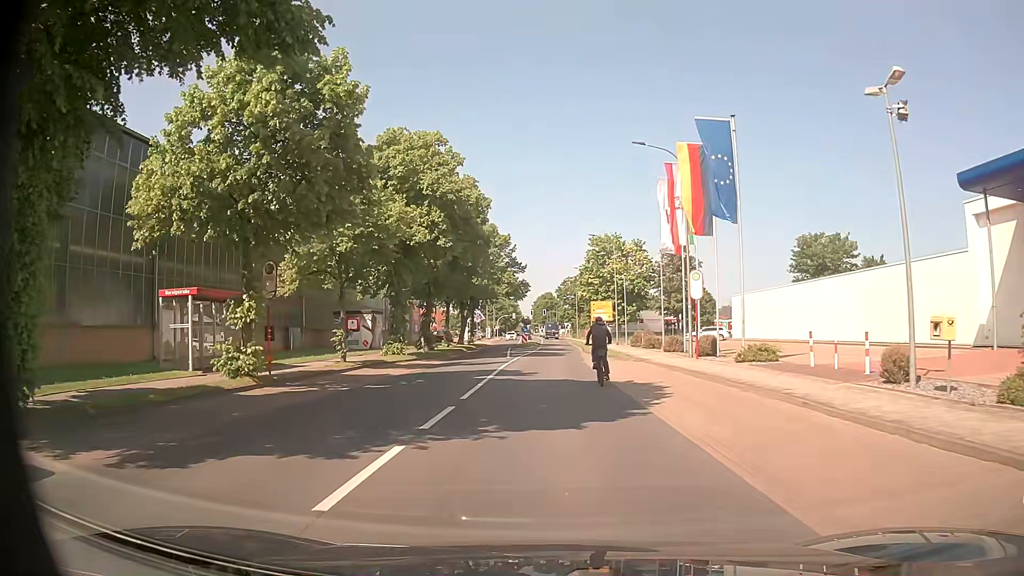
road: tertiary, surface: asphalt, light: Day
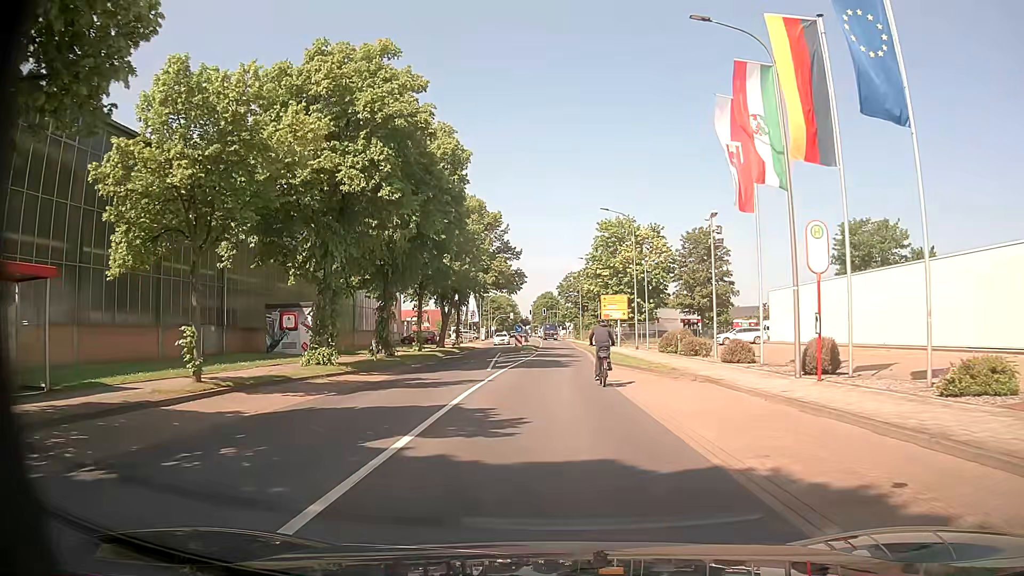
(+0.1, +12.8) m; +1°
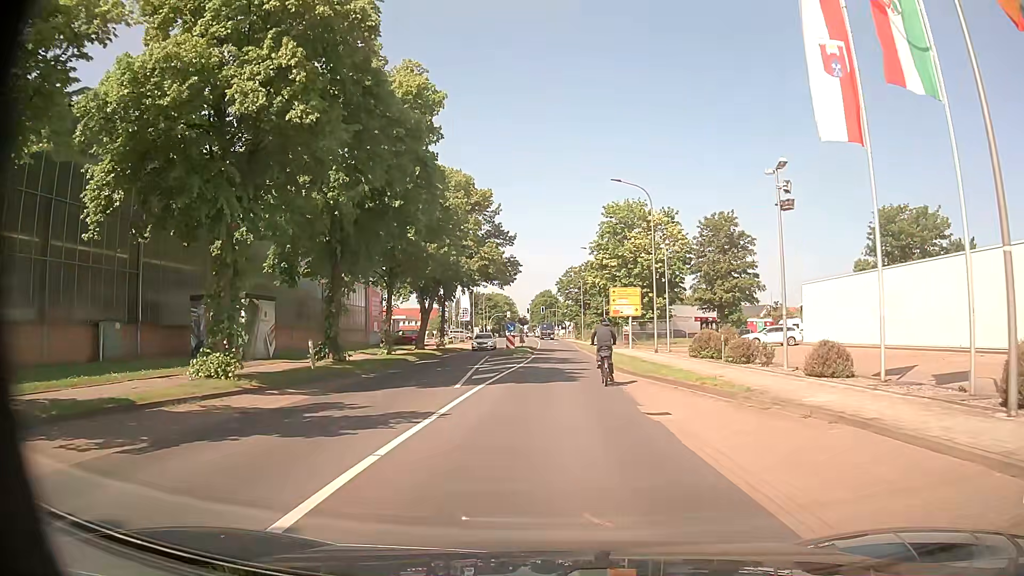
(0.0, +8.7) m; 0°
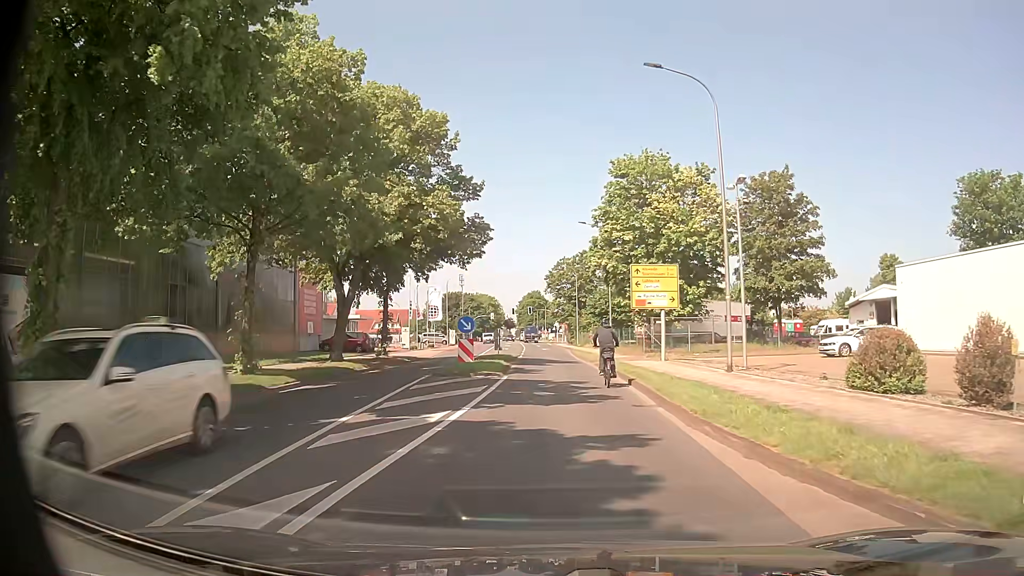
(+0.2, +17.0) m; +1°
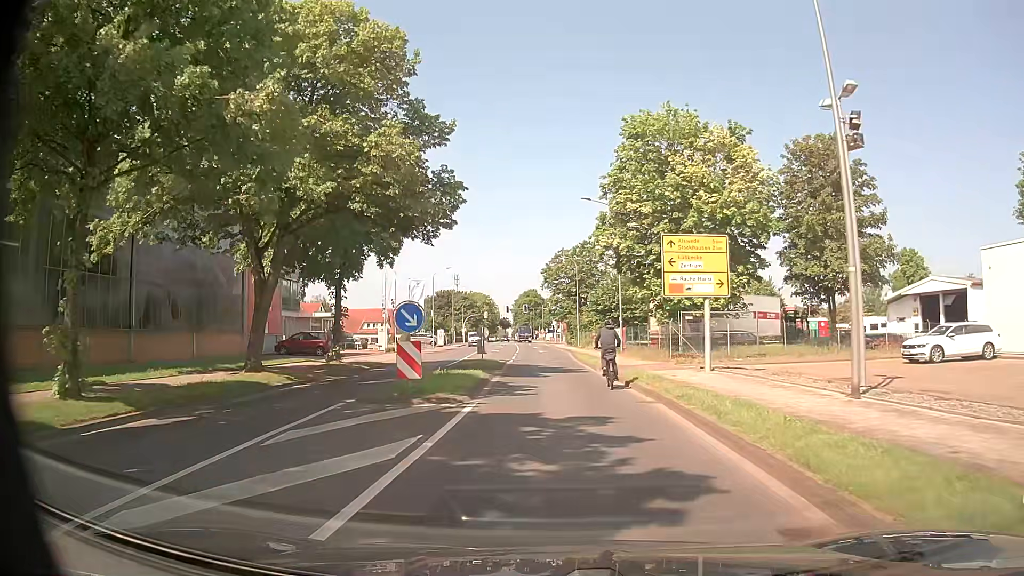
(0.0, +8.9) m; 0°
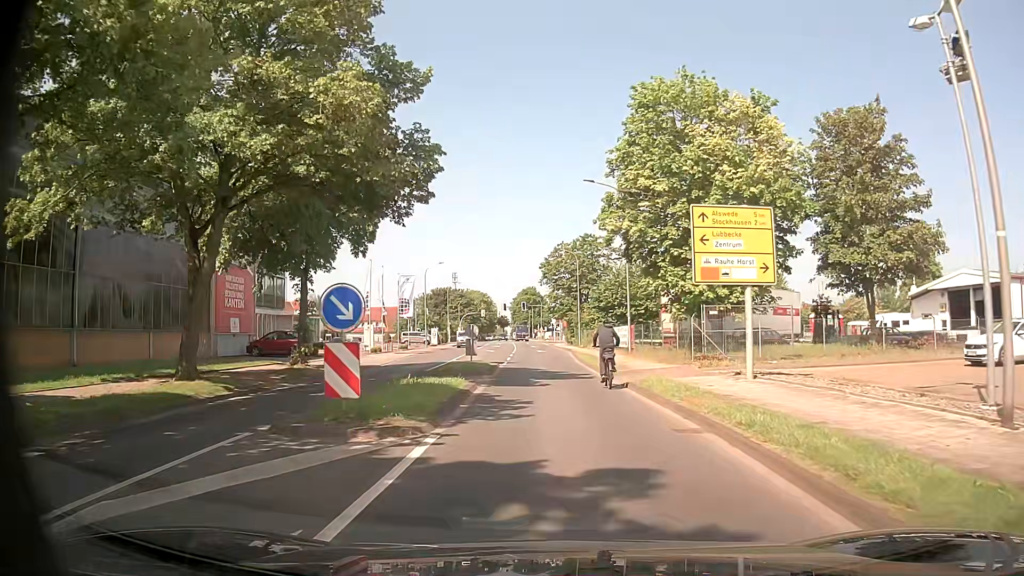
(0.0, +4.5) m; +1°
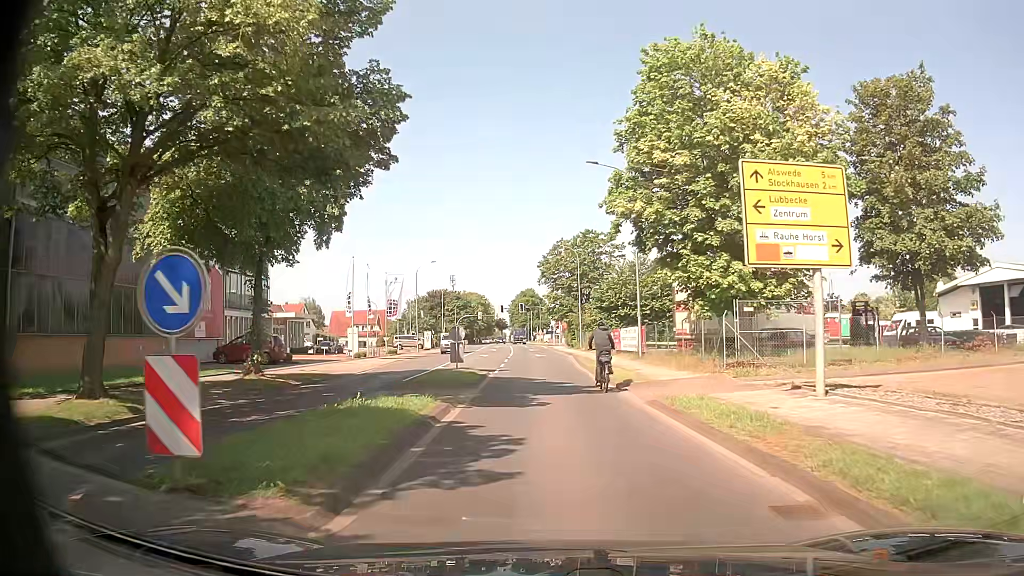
(-0.1, +4.5) m; -1°
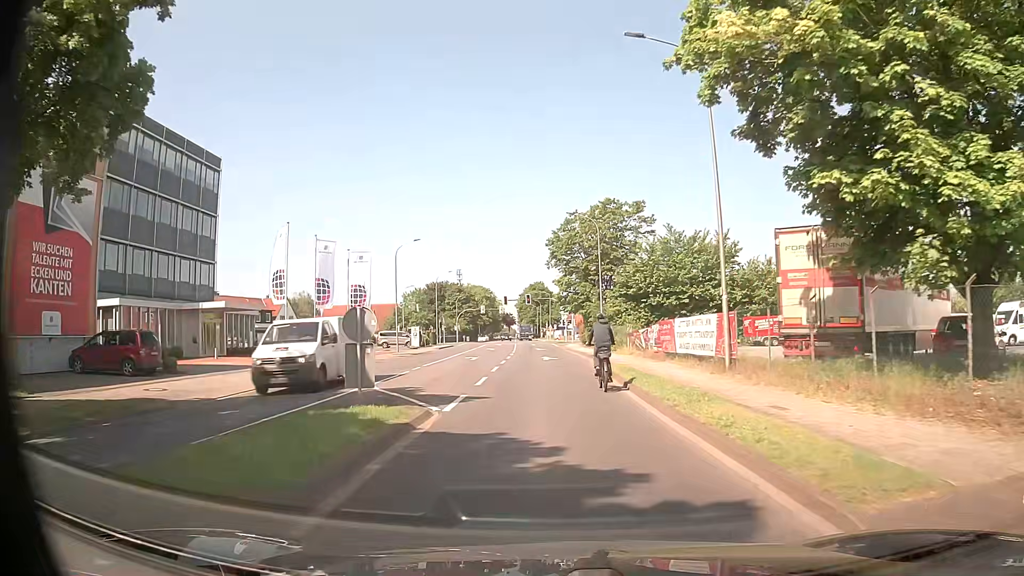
(-0.2, +14.2) m; -2°
(0, +10) (-1, +20) (-2, +30) (-4, +40) (-4, +50) (-5, +60) (-5, +70) (-6, +80) (-6, +90) (-7, +100) m
